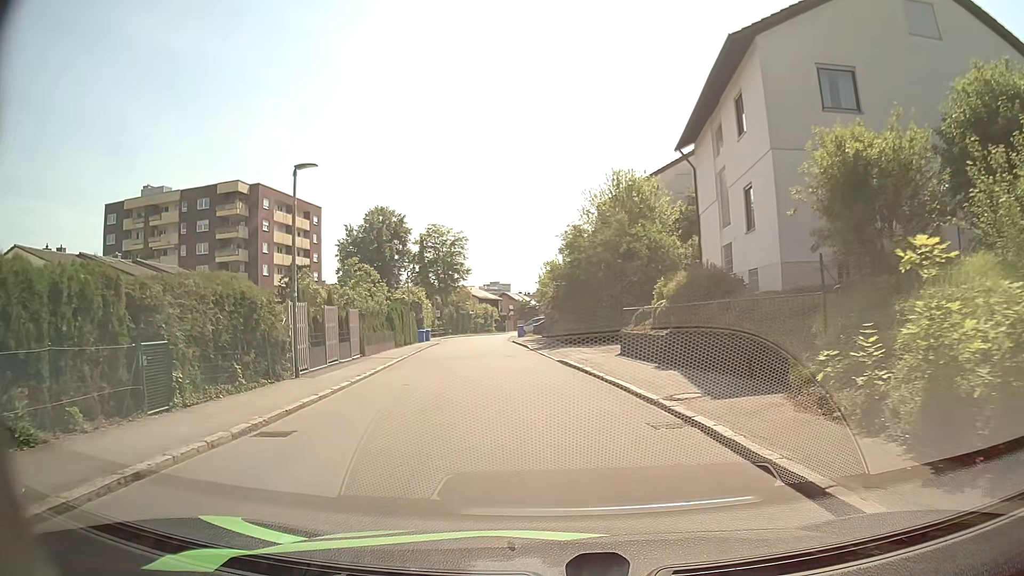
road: residential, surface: asphalt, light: Day
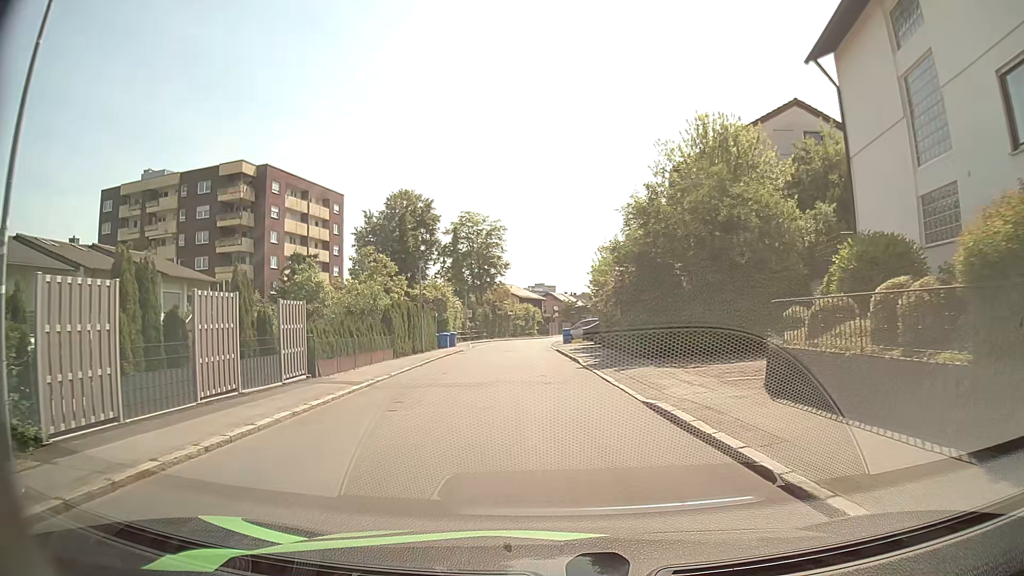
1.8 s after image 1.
(-0.5, +11.2) m; -4°
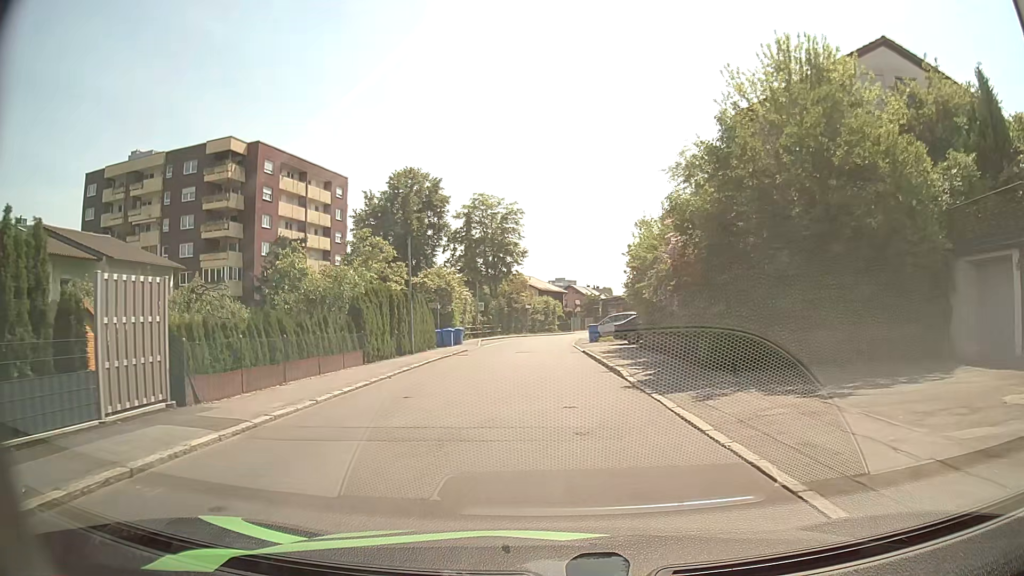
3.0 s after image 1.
(-0.1, +7.8) m; -2°
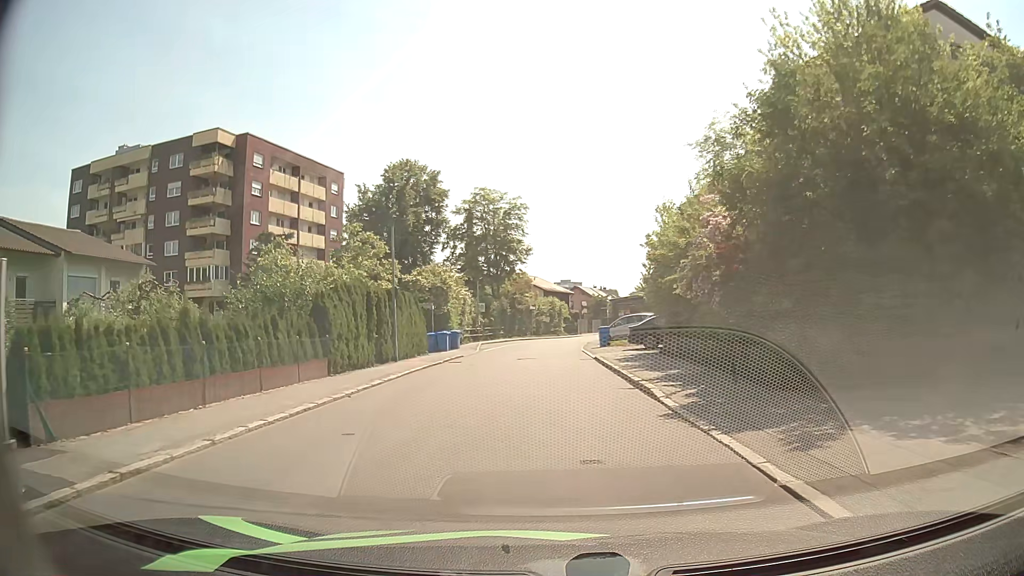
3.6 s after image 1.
(0.0, +4.0) m; 0°
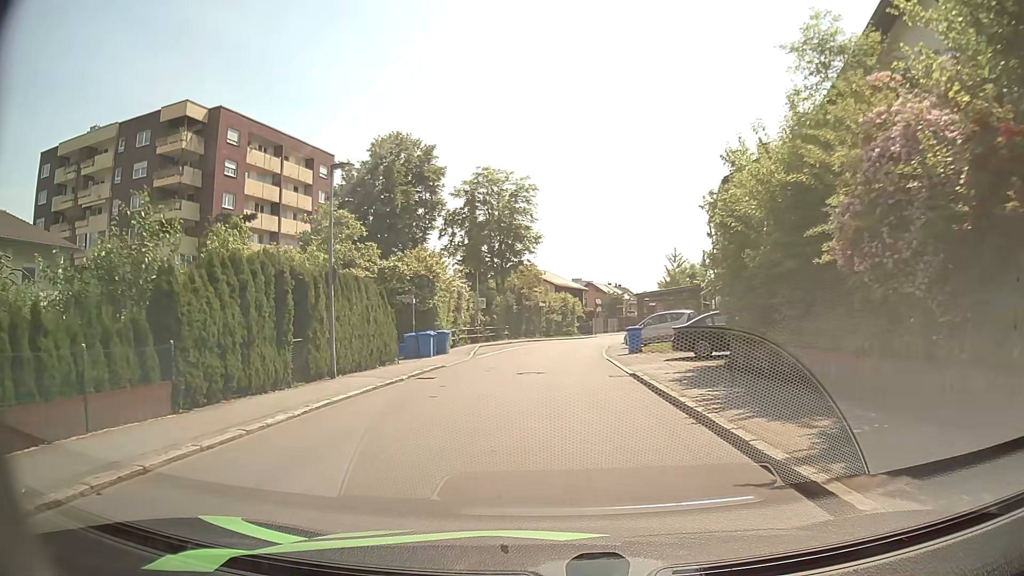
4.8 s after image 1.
(0.0, +8.3) m; -1°
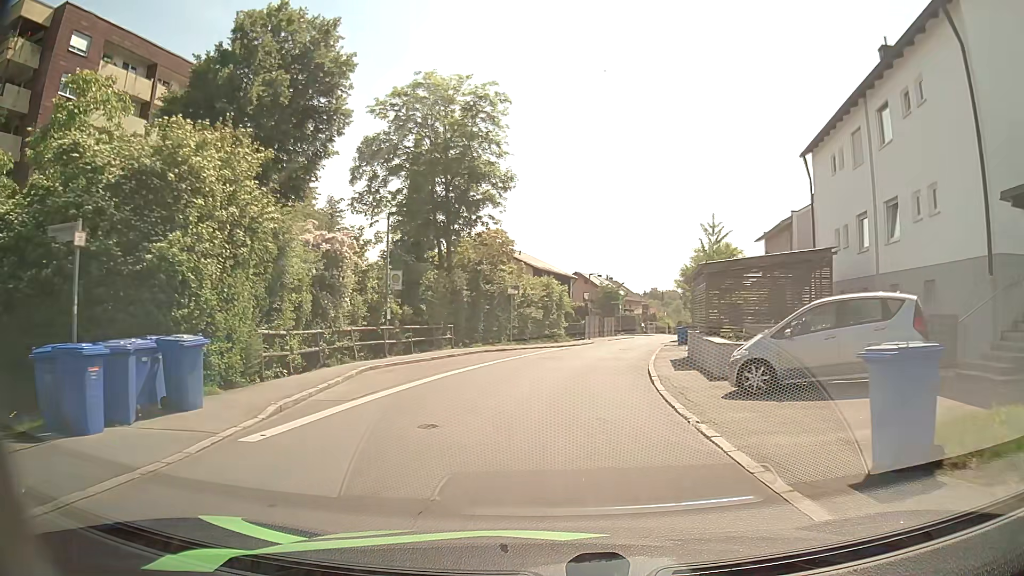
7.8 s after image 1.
(+0.2, +21.8) m; +2°
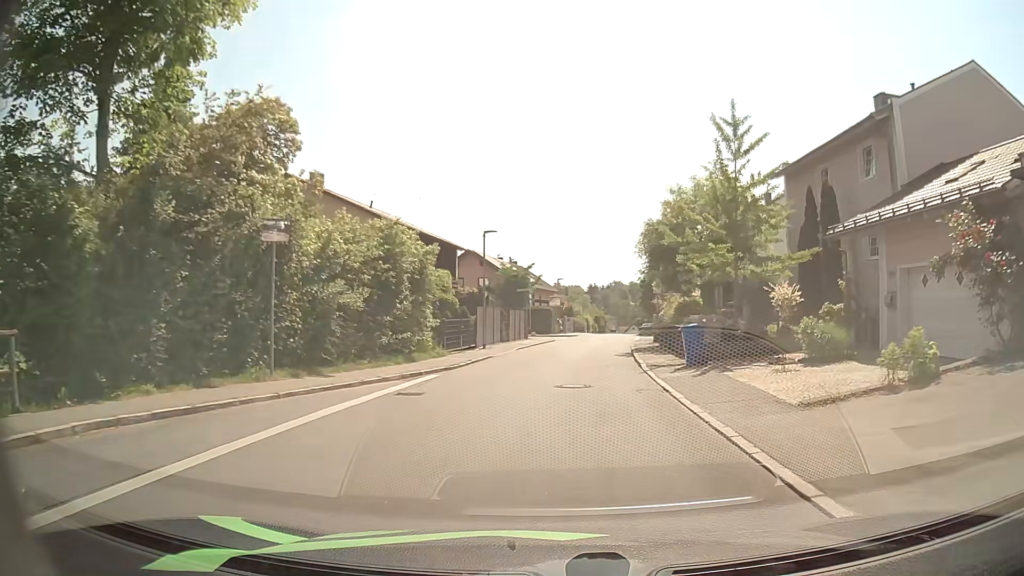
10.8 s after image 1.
(+1.2, +23.0) m; +8°
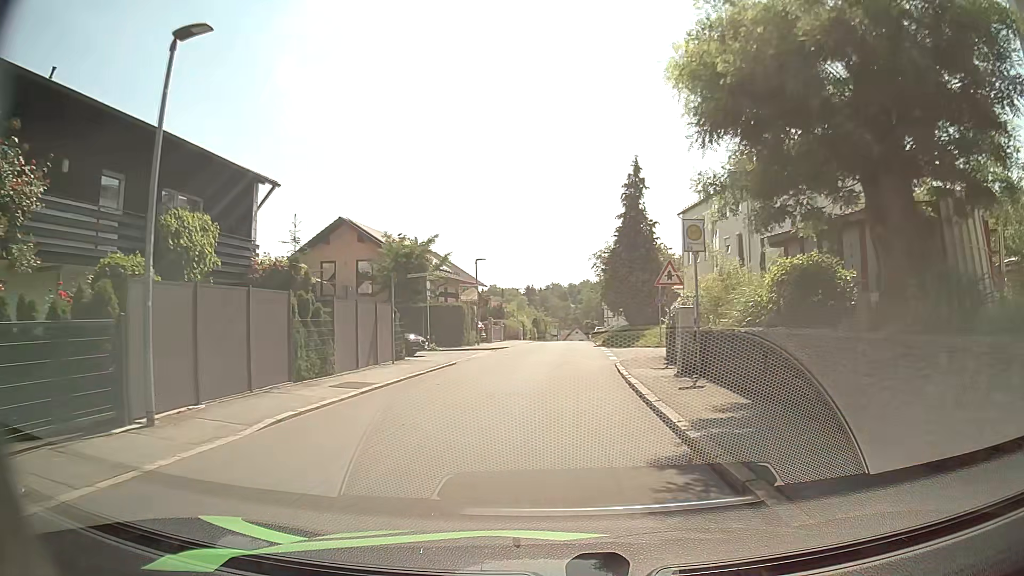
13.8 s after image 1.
(+1.3, +21.7) m; +6°
(0, +10) (0, +20) (+1, +30) (+1, +40) (+1, +50) (+1, +60) (+1, +70) (+1, +80) (+2, +90) (+2, +100) m
